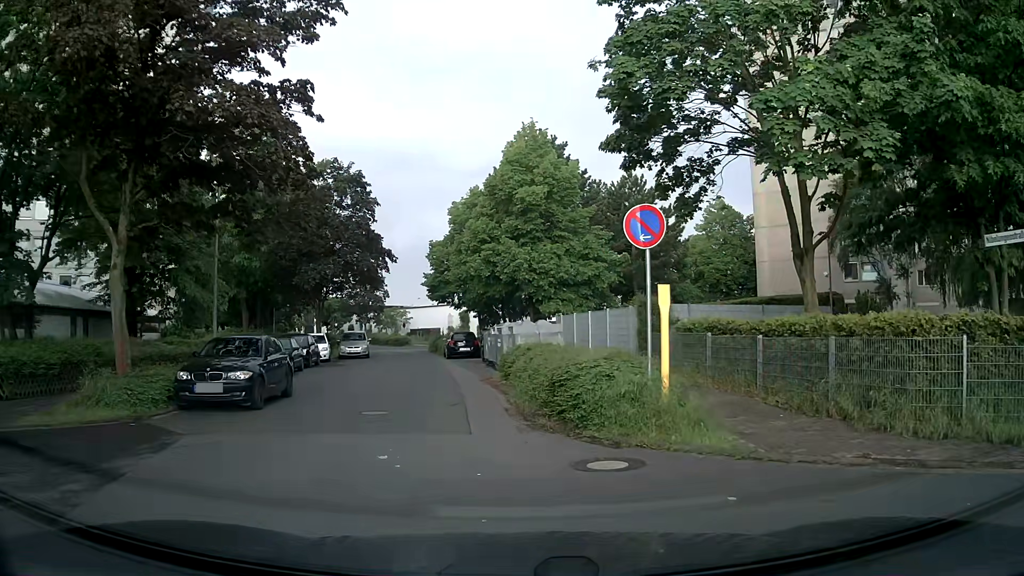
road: residential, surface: asphalt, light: Day
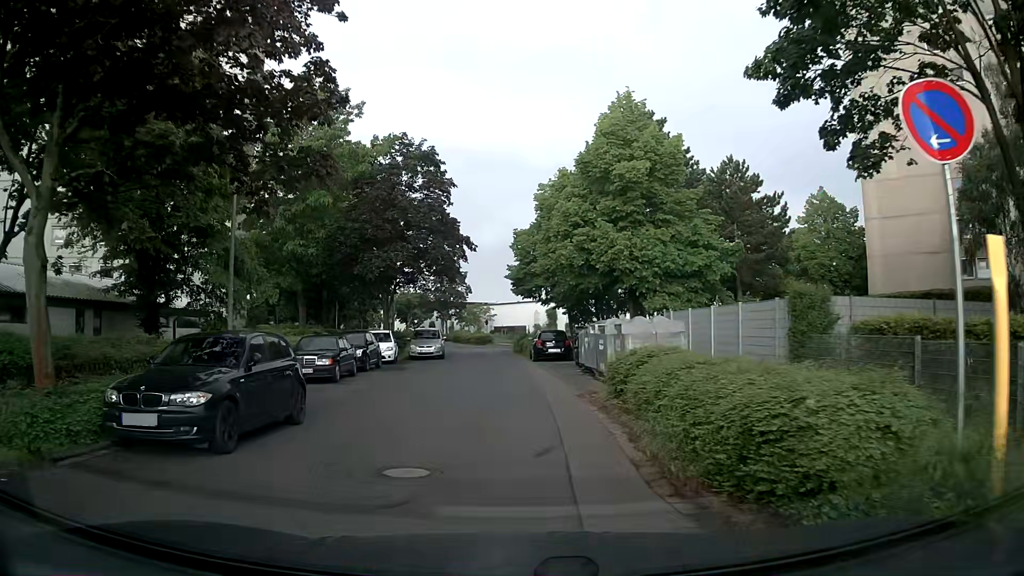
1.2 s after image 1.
(-0.3, +5.4) m; -7°
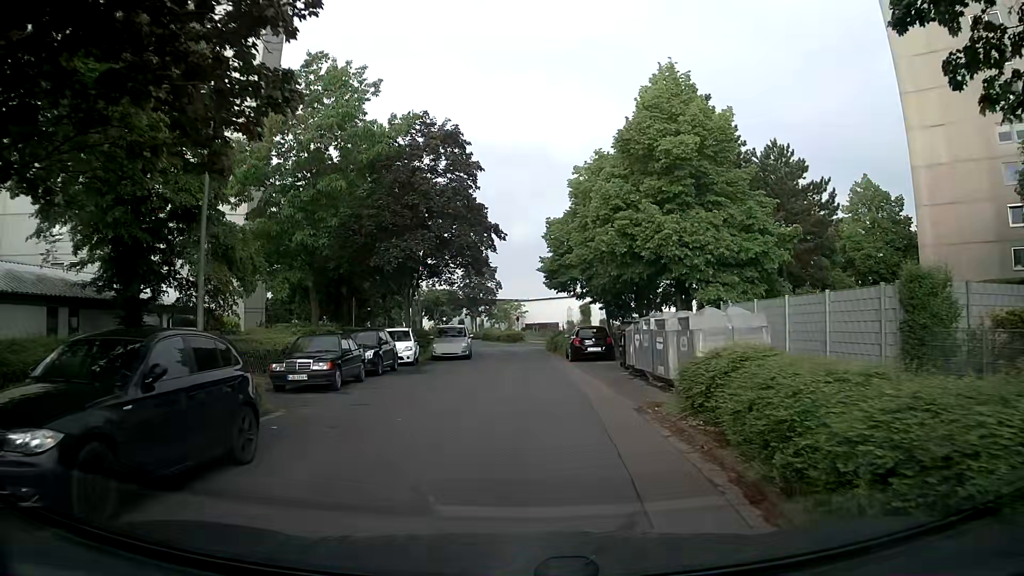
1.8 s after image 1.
(-0.1, +3.5) m; -3°
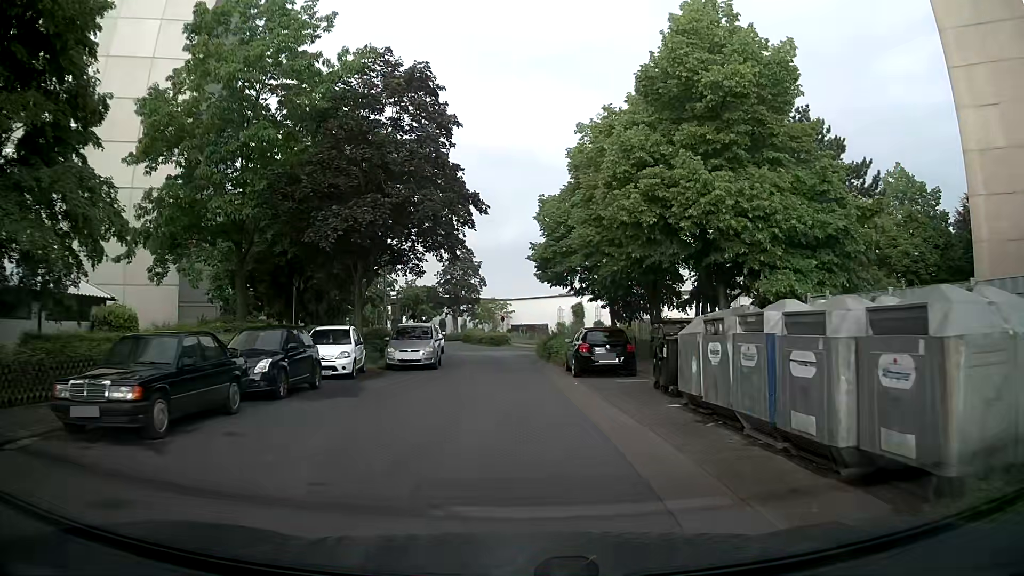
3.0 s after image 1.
(0.0, +8.2) m; +1°
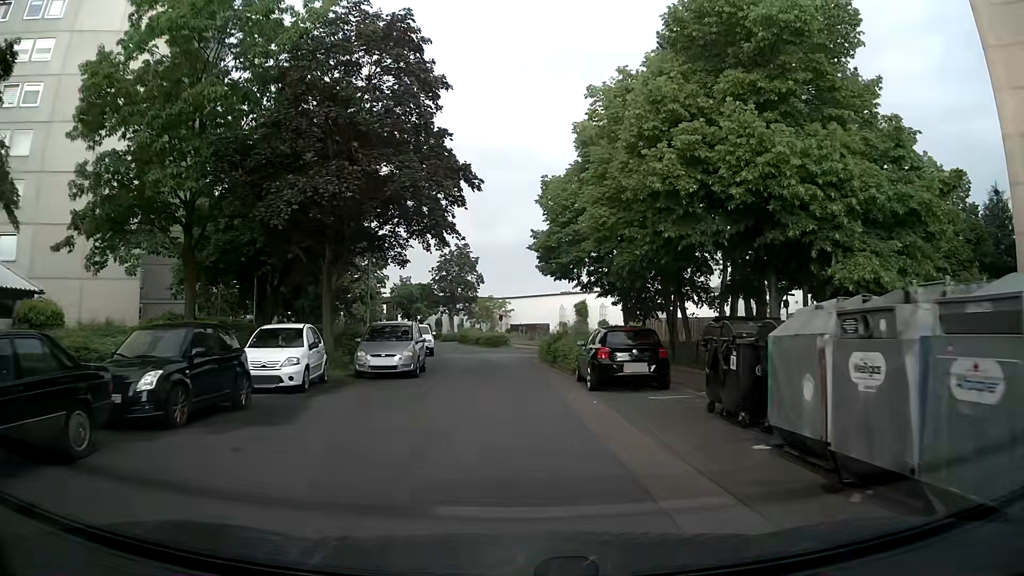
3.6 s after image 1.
(0.0, +4.5) m; 0°
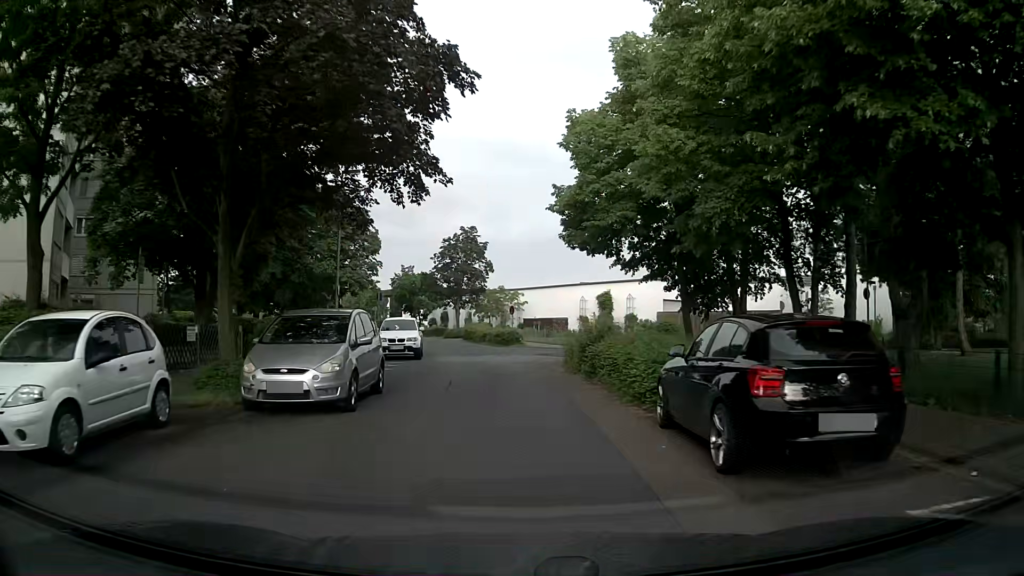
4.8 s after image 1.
(-0.2, +9.0) m; -2°
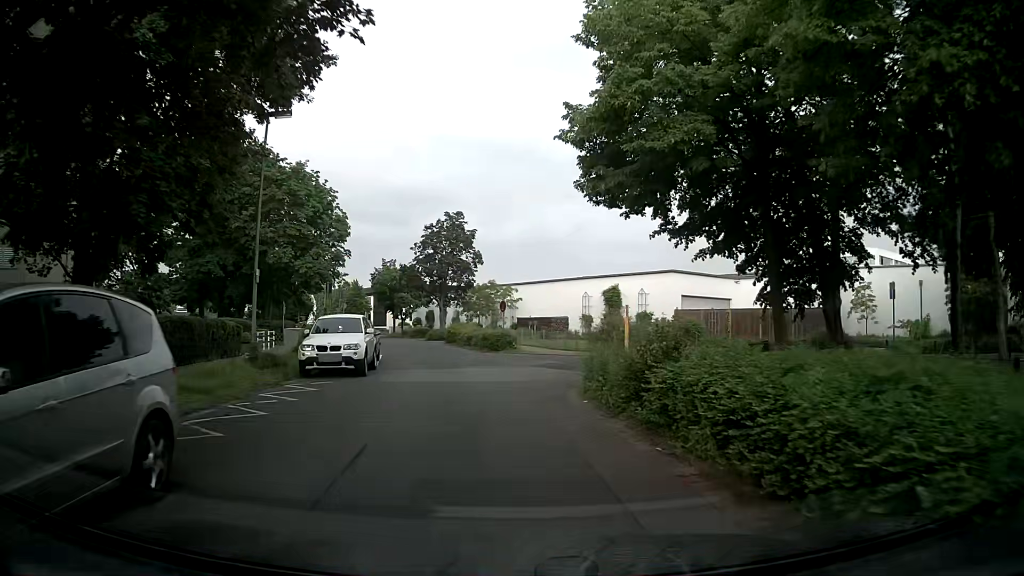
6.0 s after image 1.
(0.0, +8.5) m; +1°
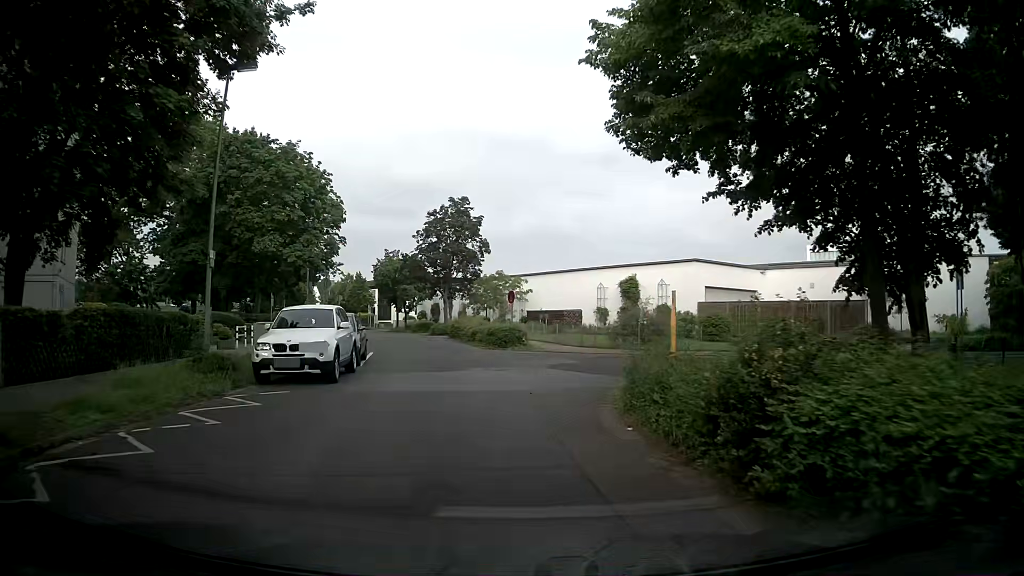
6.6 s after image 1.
(0.0, +3.7) m; 0°
